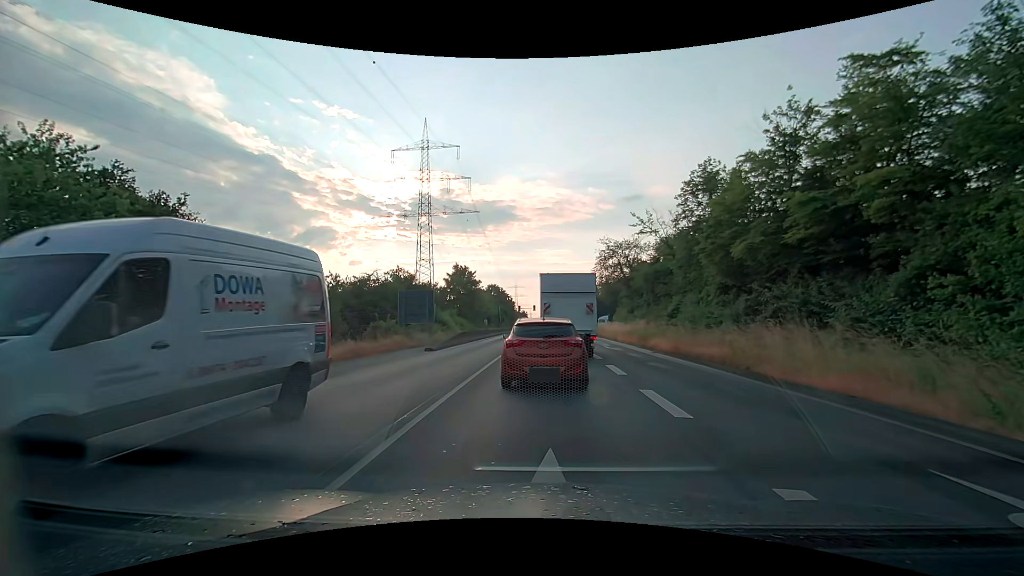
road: secondary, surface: asphalt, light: Day
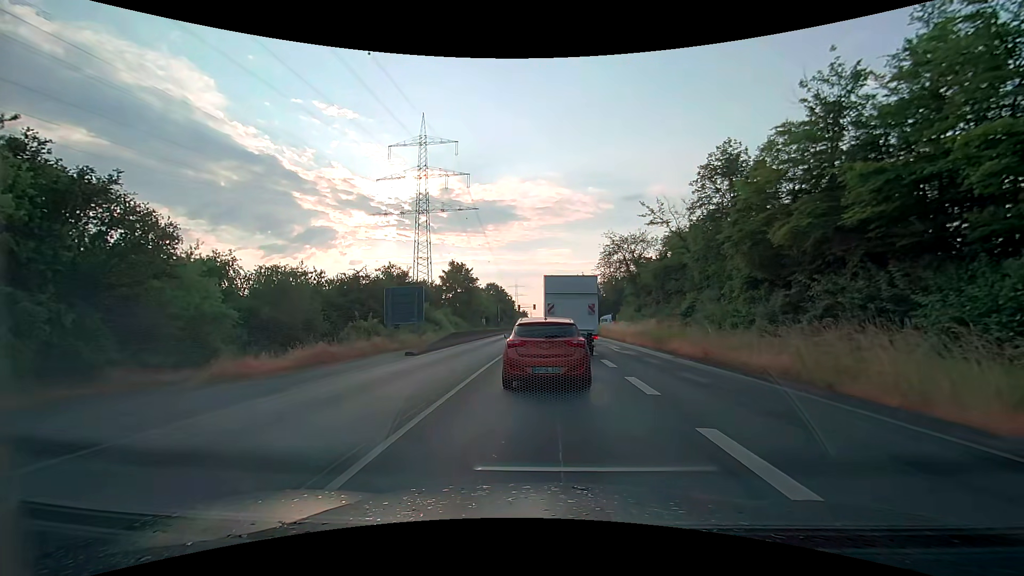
(-0.1, +3.9) m; 0°
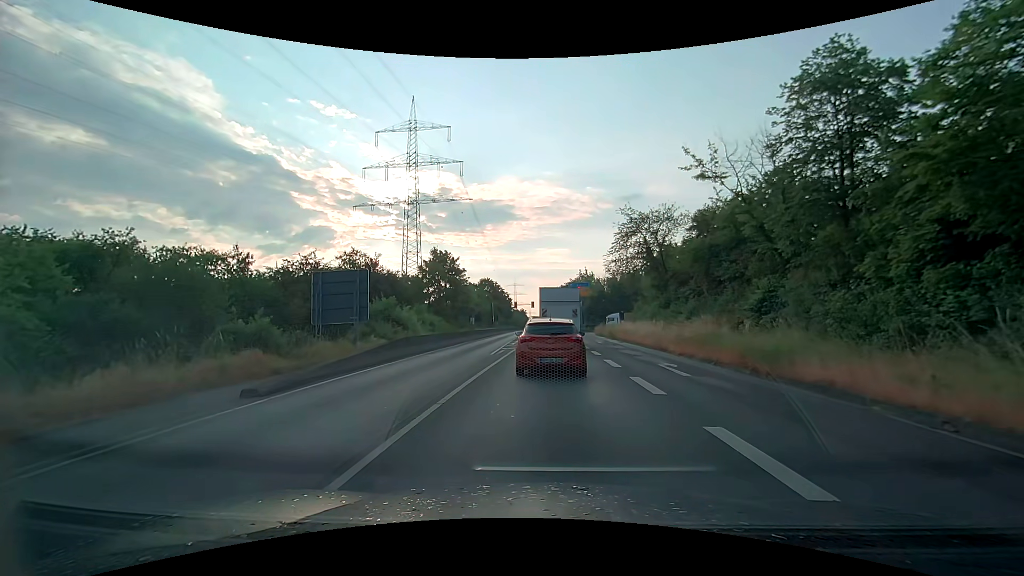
(-0.1, +12.1) m; -1°
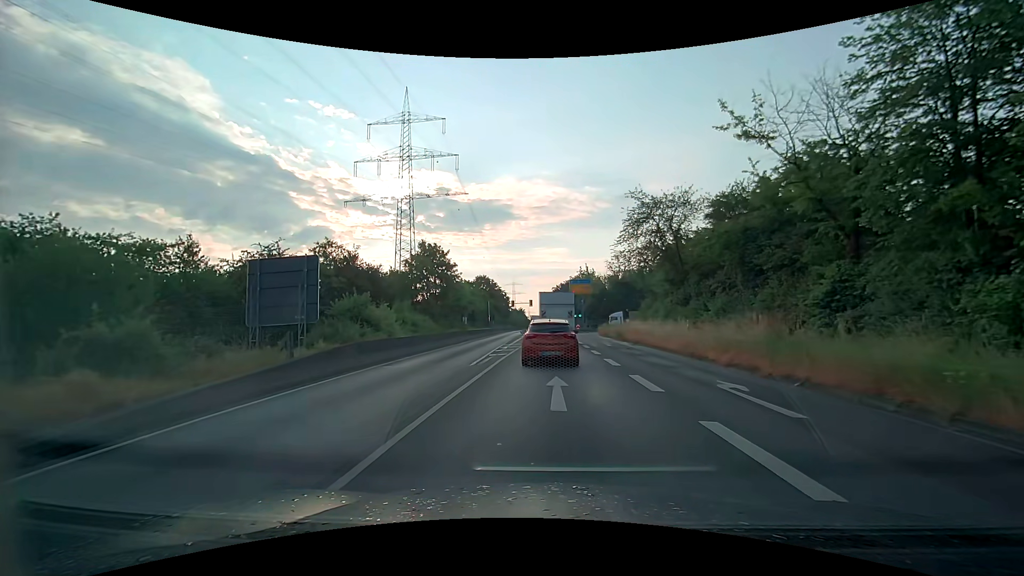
(0.0, +5.8) m; 0°
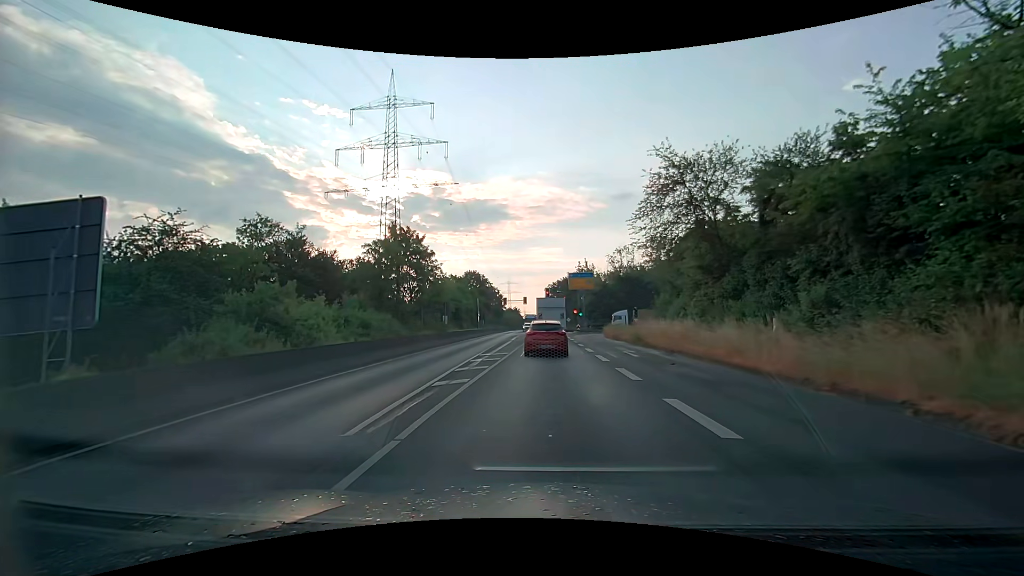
(0.0, +10.1) m; 0°
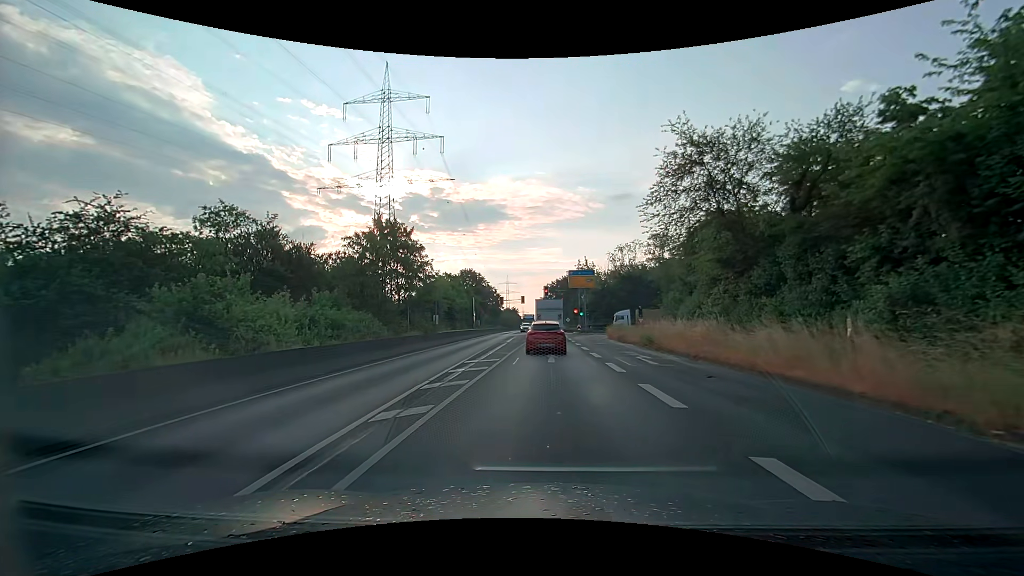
(0.0, +3.9) m; +1°
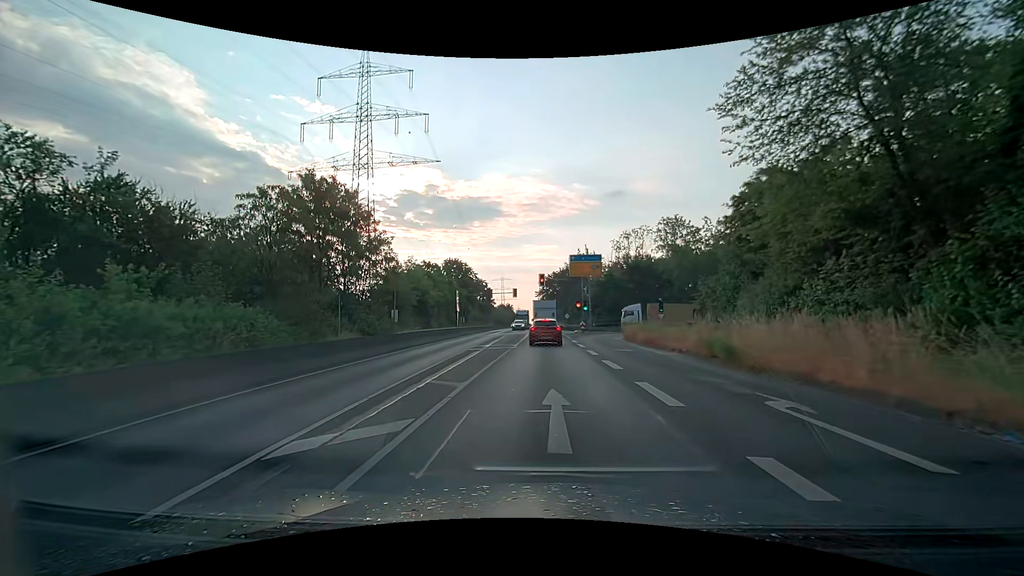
(0.0, +12.3) m; +1°
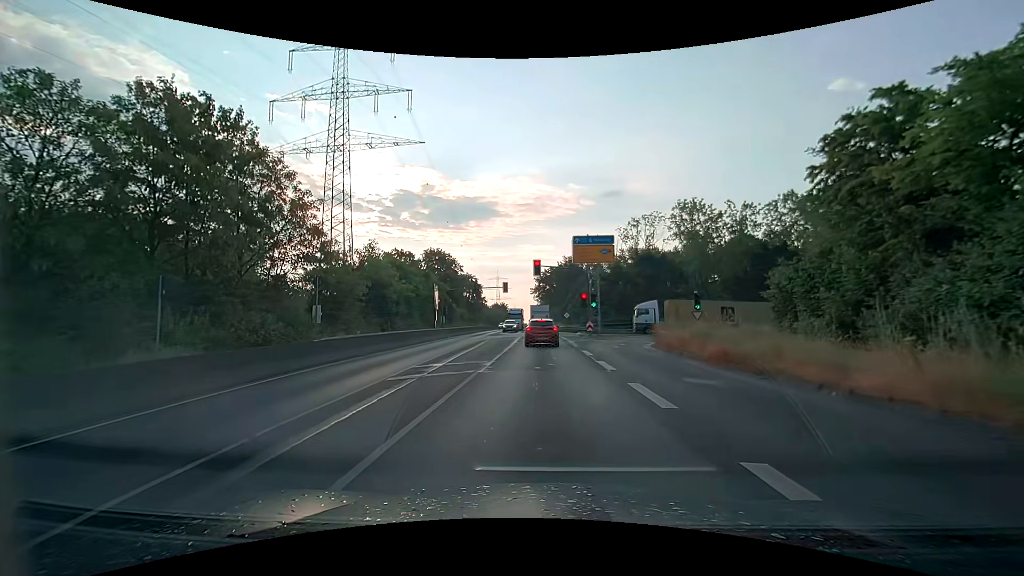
(0.0, +12.0) m; 0°
(0, +10) (0, +20) (0, +30) (0, +40) (0, +50) (0, +60) (-1, +70) (-1, +80) (-1, +90) (-1, +100) m
